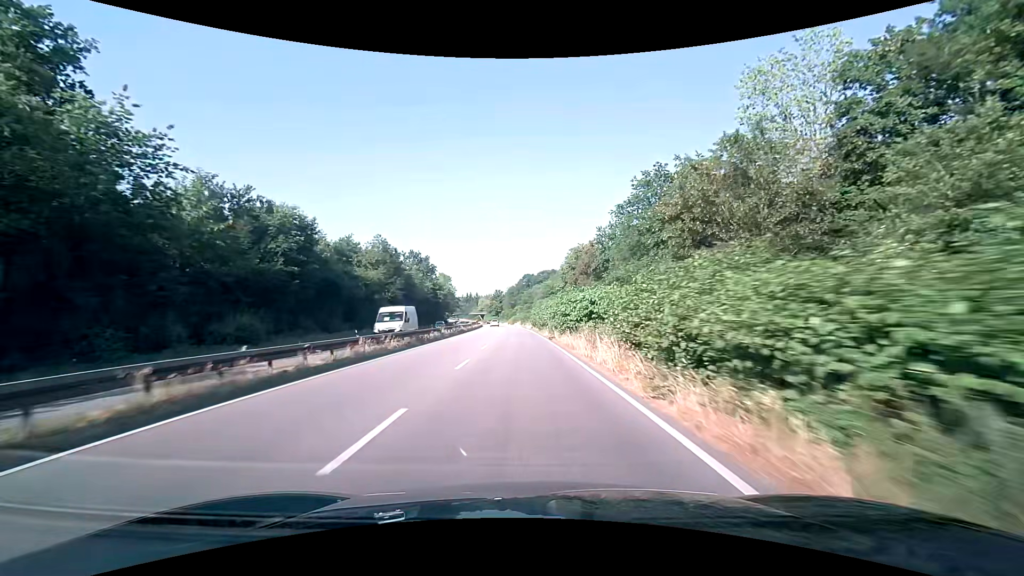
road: trunk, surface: asphalt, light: Day
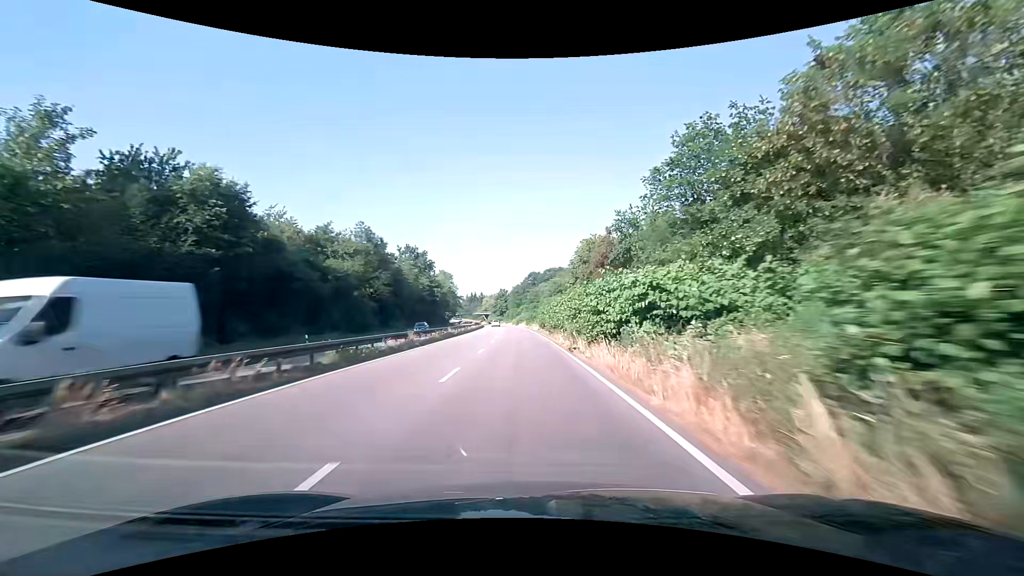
(-0.1, +11.7) m; -1°
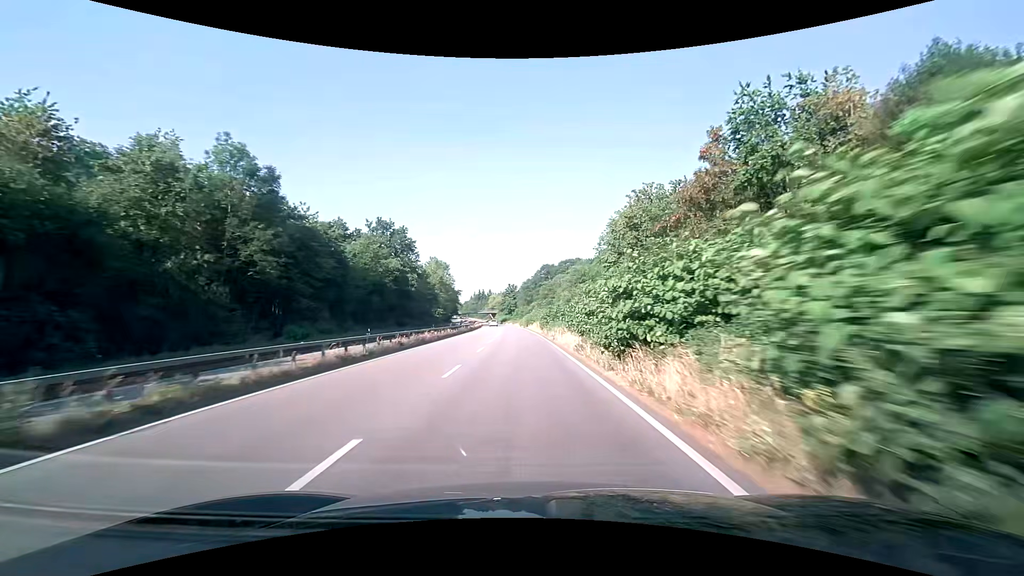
(-0.3, +35.5) m; -1°
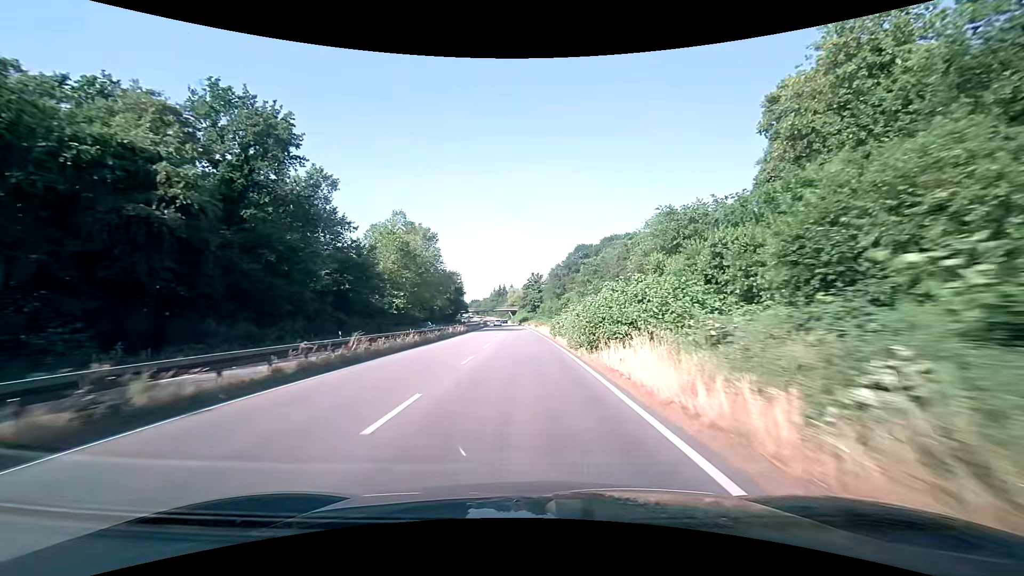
(-1.6, +60.1) m; -3°
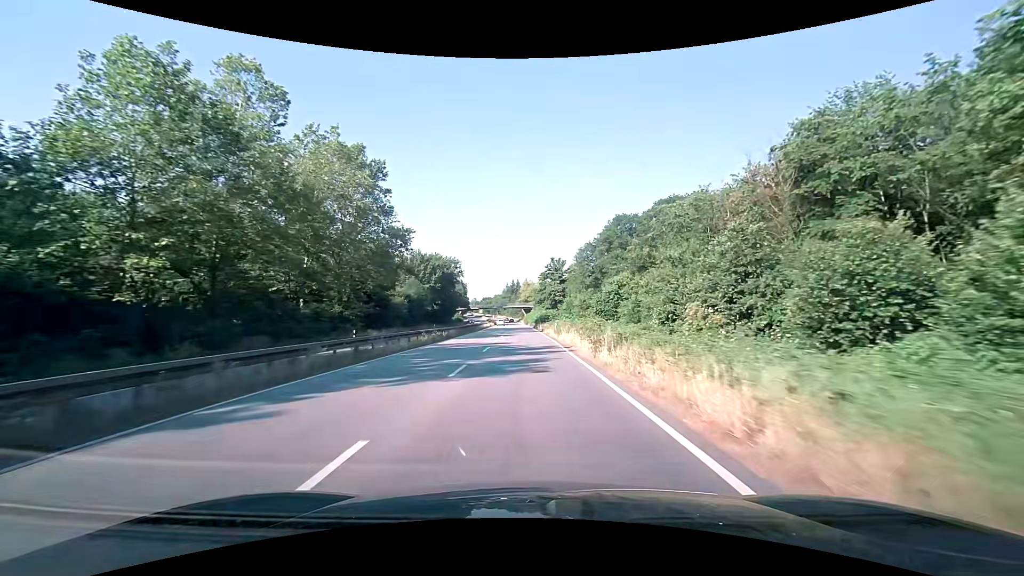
(-0.8, +48.7) m; -2°
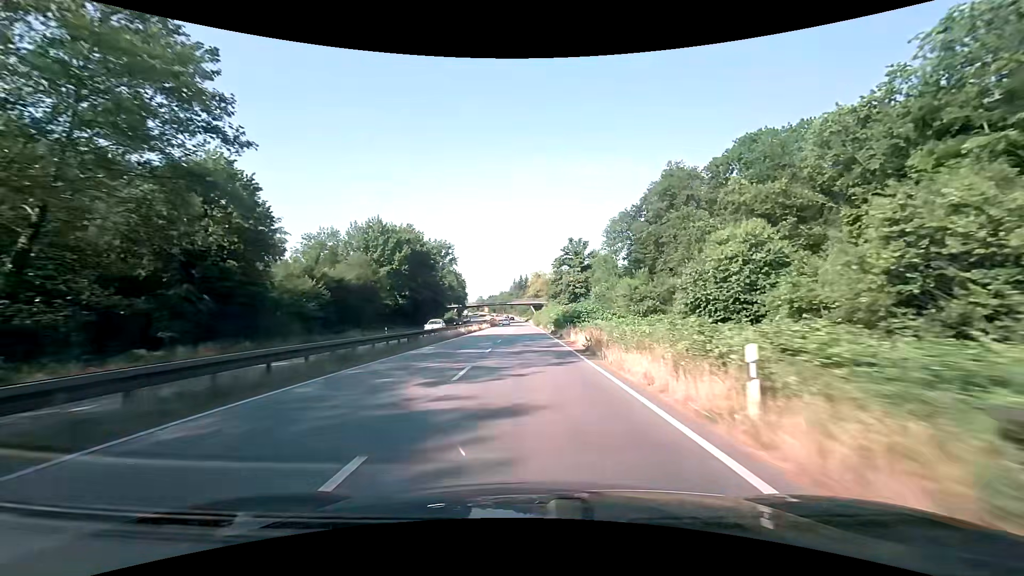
(-0.5, +36.8) m; -1°
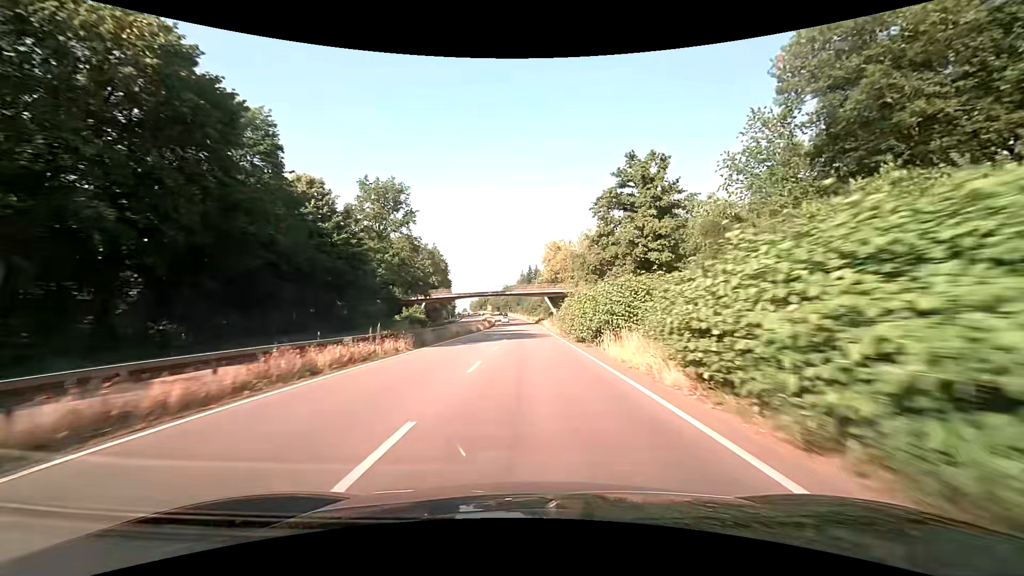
(-0.8, +61.8) m; -2°
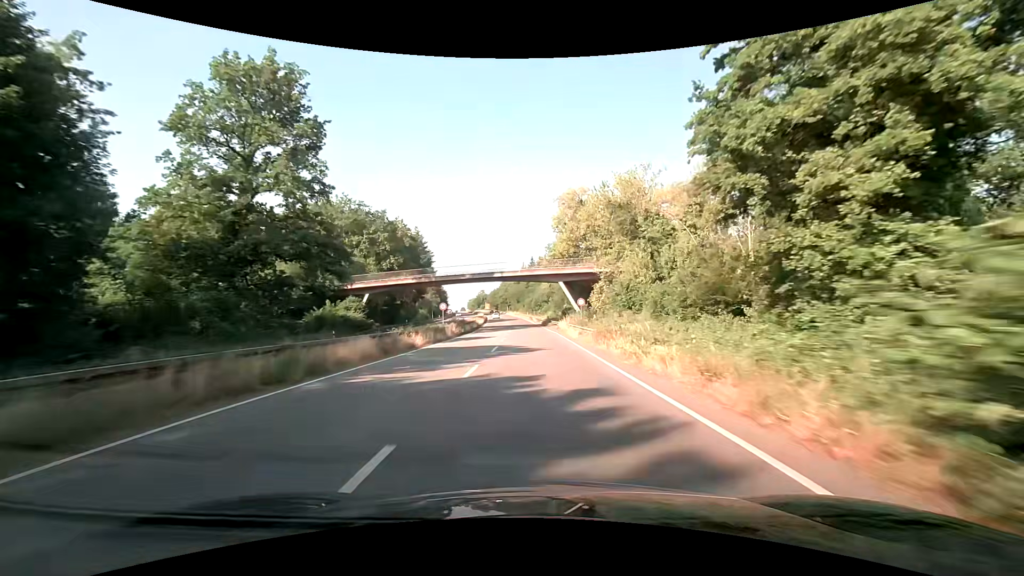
(0.0, +37.2) m; 0°
(0, +10) (0, +20) (0, +30) (0, +40) (0, +50) (-1, +60) (-1, +70) (-2, +80) (-2, +90) (-3, +100) m
